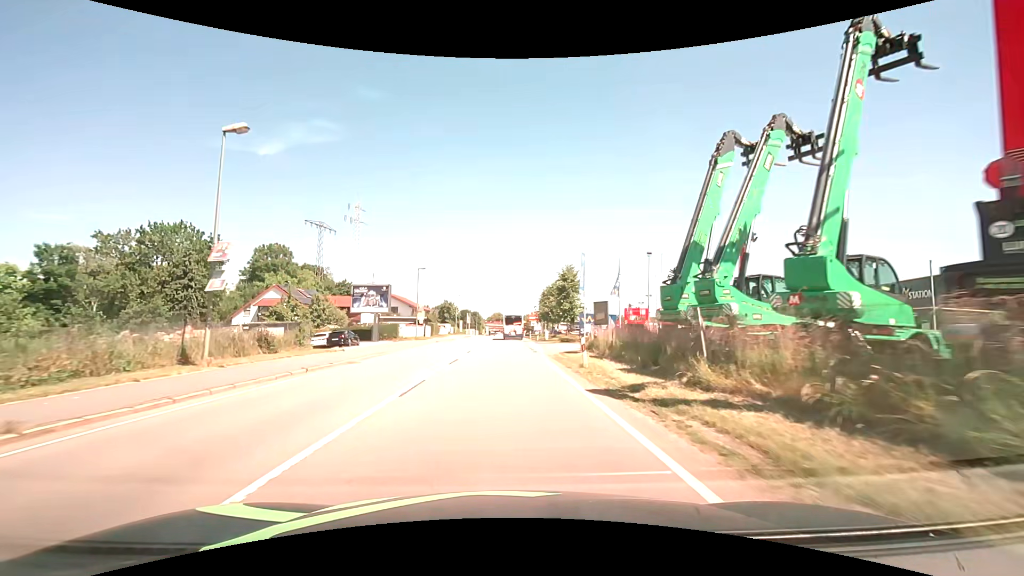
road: primary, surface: asphalt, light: Day
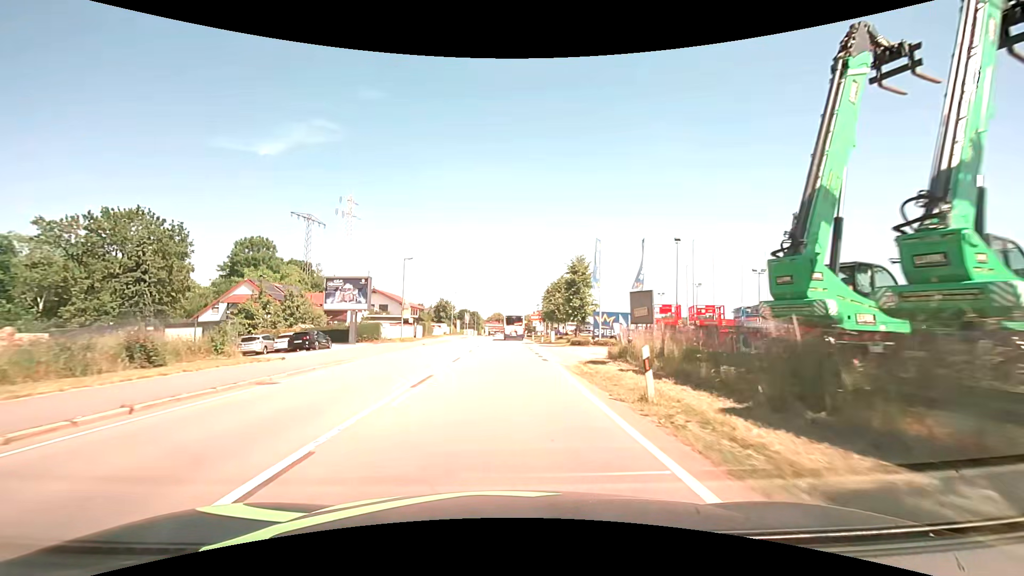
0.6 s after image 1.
(0.0, +7.6) m; 0°
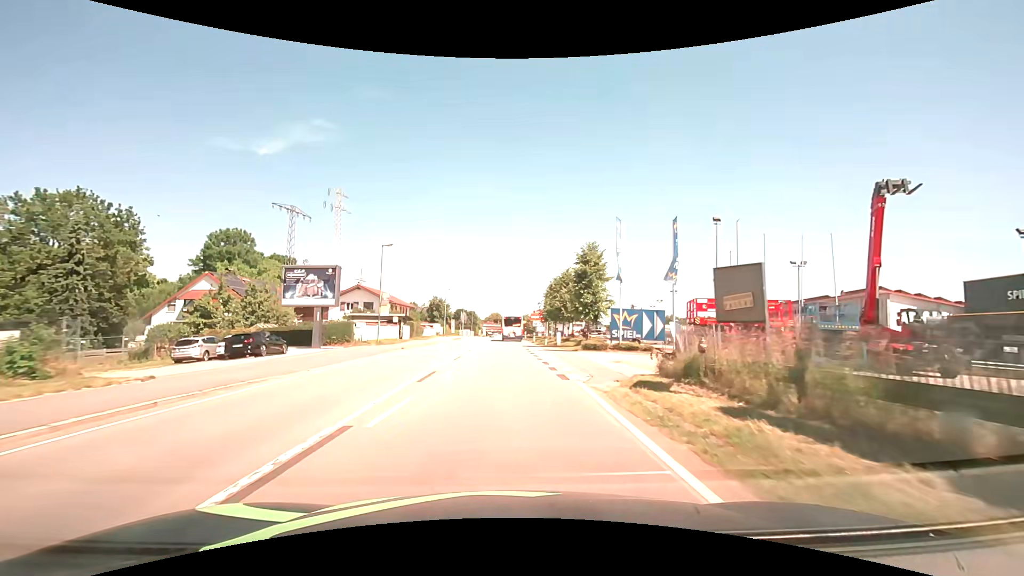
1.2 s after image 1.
(0.0, +7.6) m; 0°
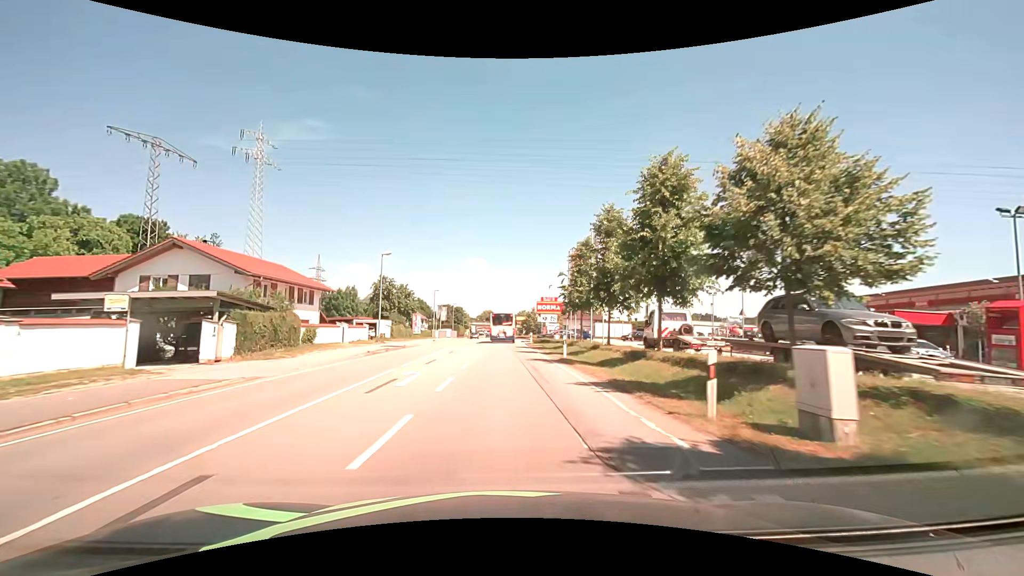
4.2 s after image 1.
(+0.5, +38.1) m; +2°
(0, +10) (0, +20) (0, +30) (-1, +40) (-1, +50) (-1, +60) (-1, +70) (-2, +80) (-2, +90) (-3, +100) m
